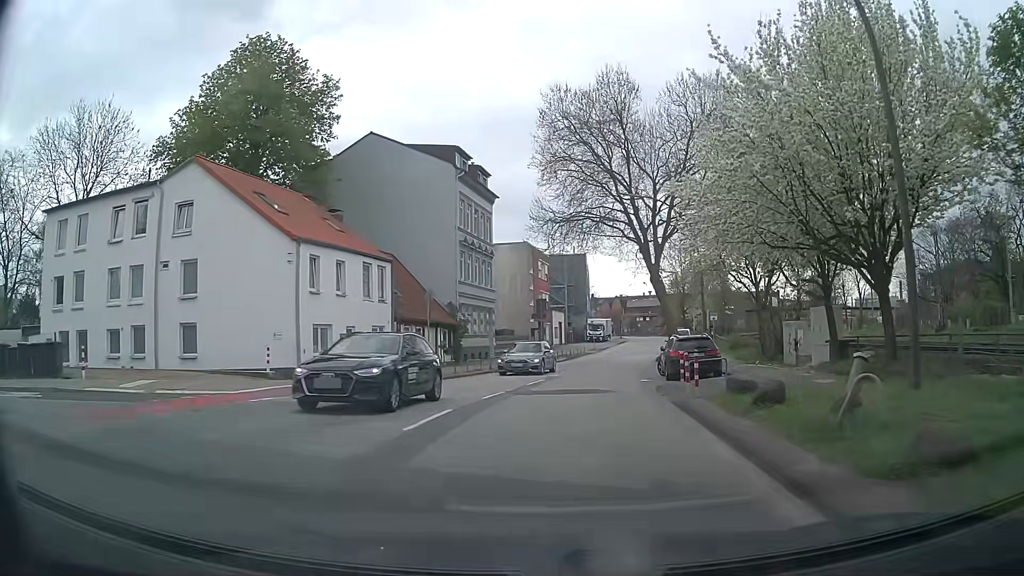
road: residential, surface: asphalt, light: Day
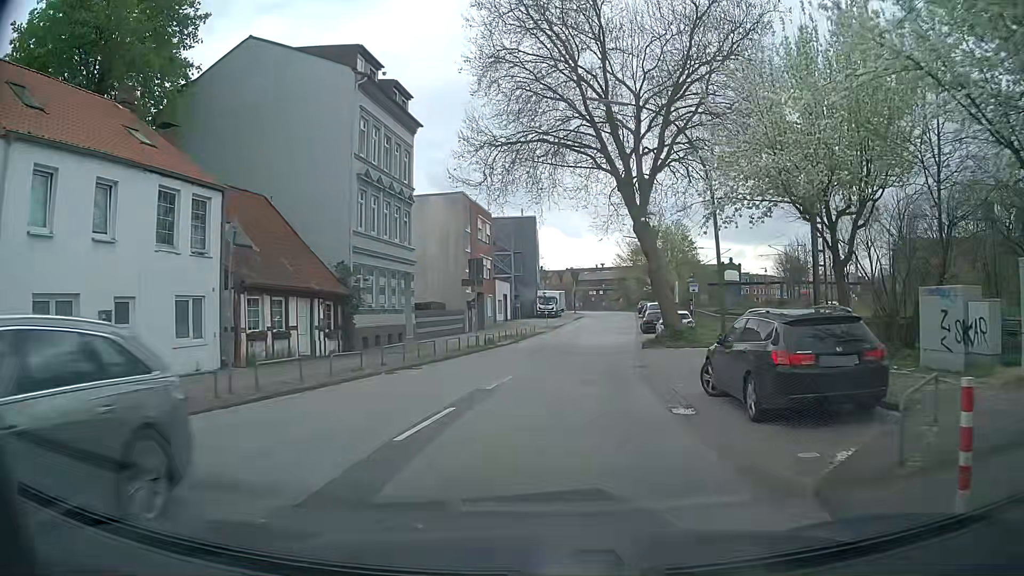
(+0.5, +13.5) m; +4°
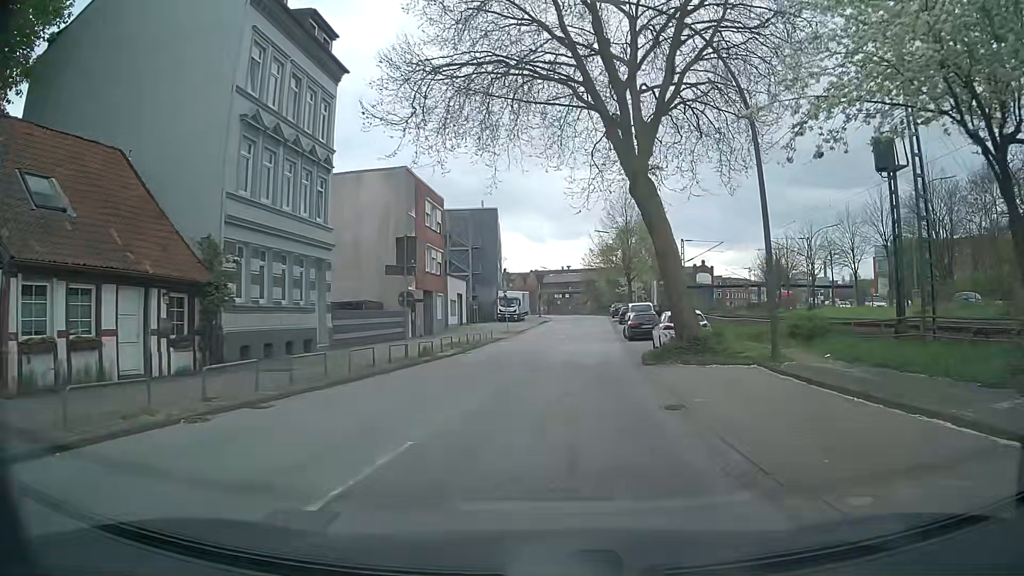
(+0.3, +9.3) m; +3°
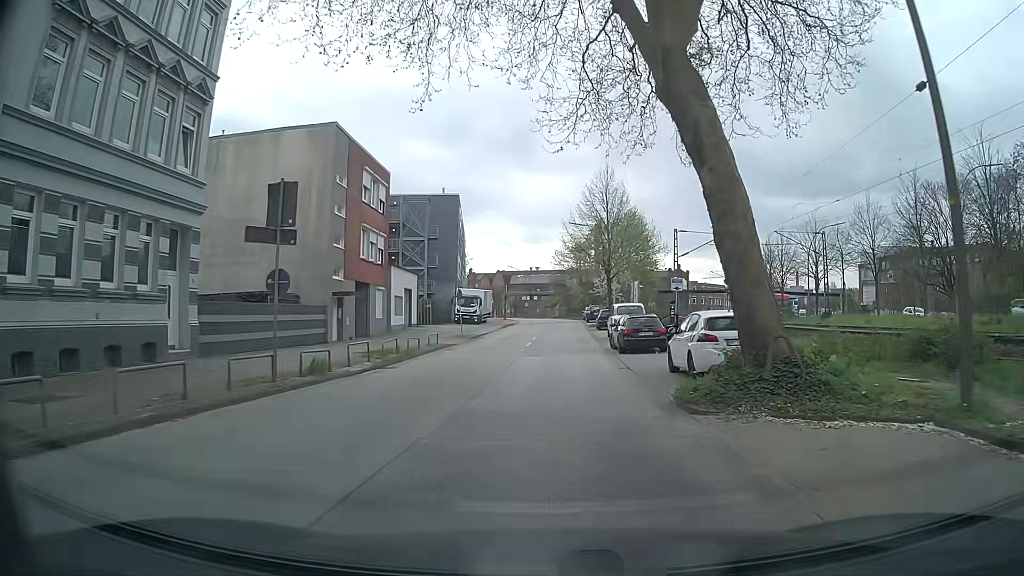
(+0.2, +9.3) m; +2°
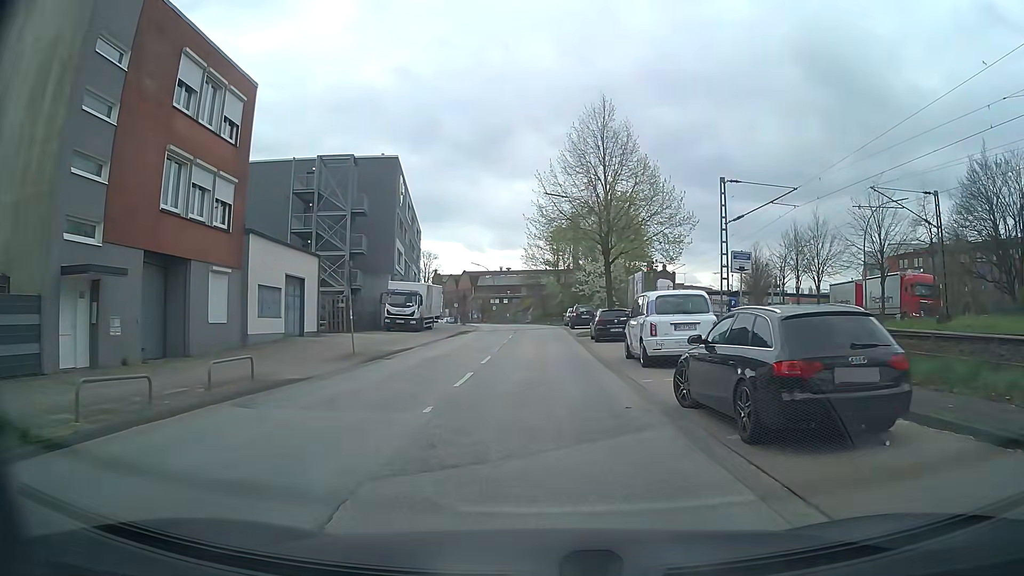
(+0.7, +18.2) m; +3°
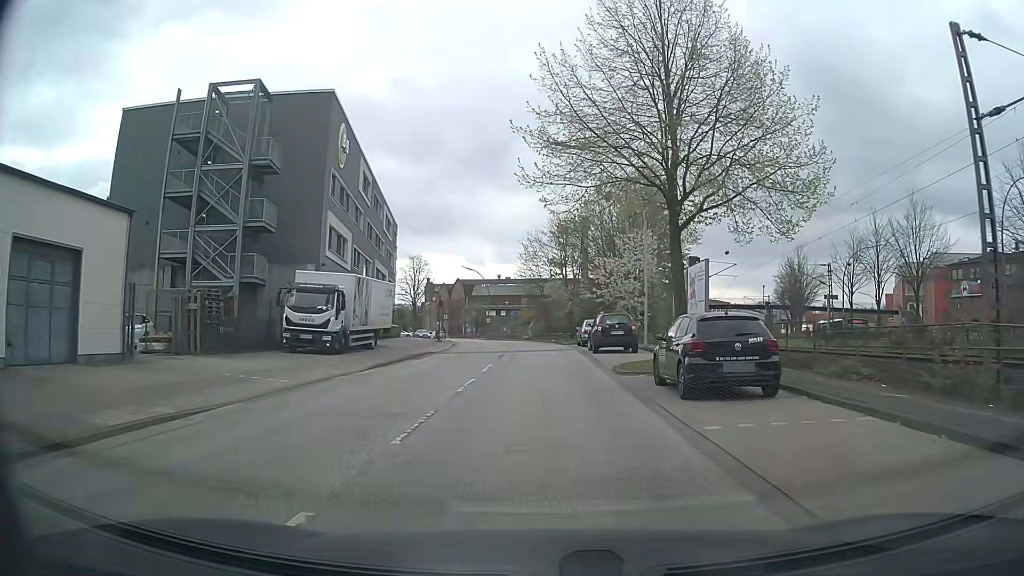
(+0.1, +17.7) m; 0°
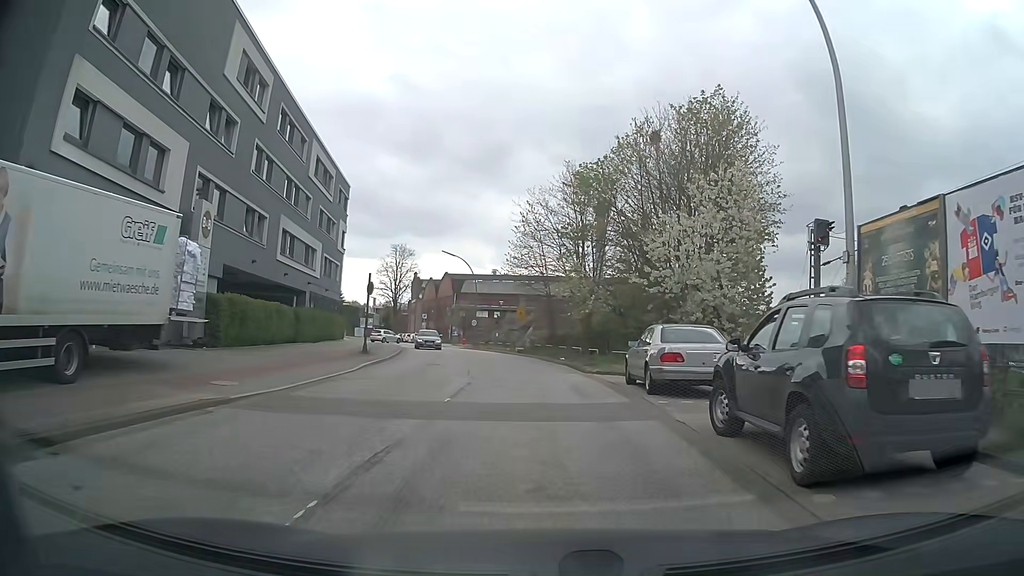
(+0.1, +21.8) m; 0°
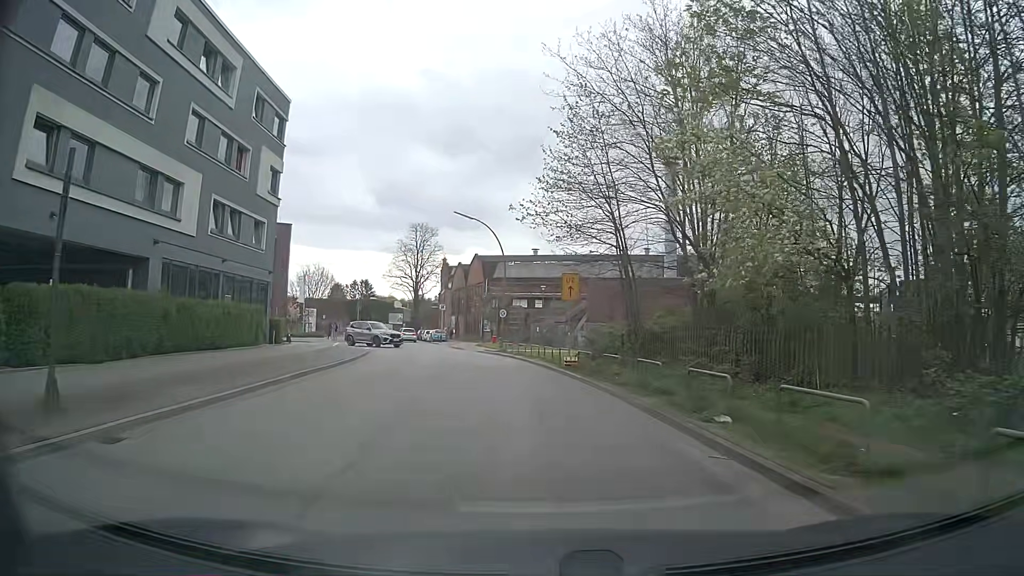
(-0.4, +22.2) m; -4°
(0, +10) (-1, +20) (-2, +30) (-4, +40) (-7, +49) (-9, +59) (-12, +69) (-15, +78) (-17, +88) (-20, +98) m
